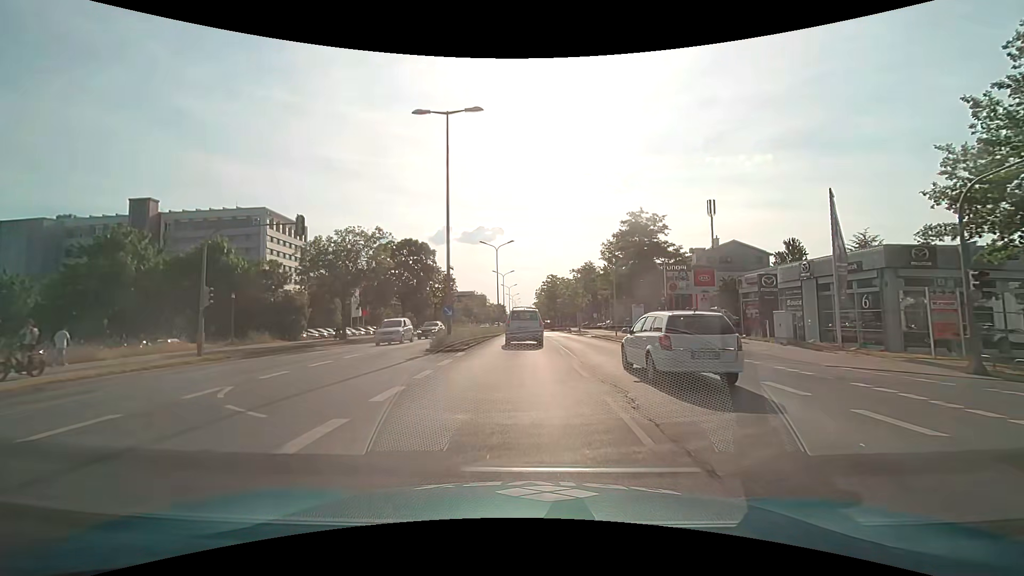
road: primary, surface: asphalt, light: Day
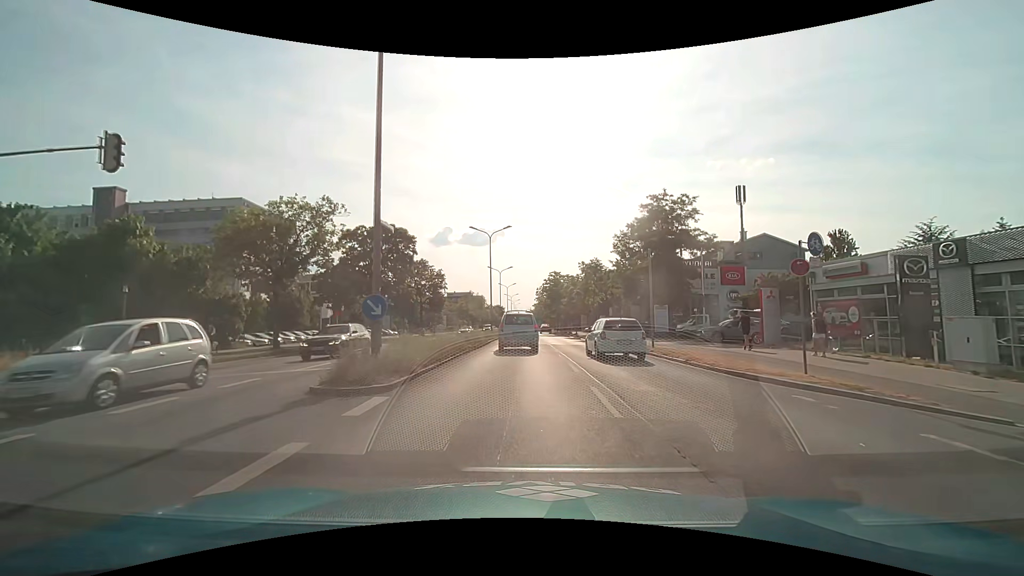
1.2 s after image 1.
(0.0, +10.3) m; 0°
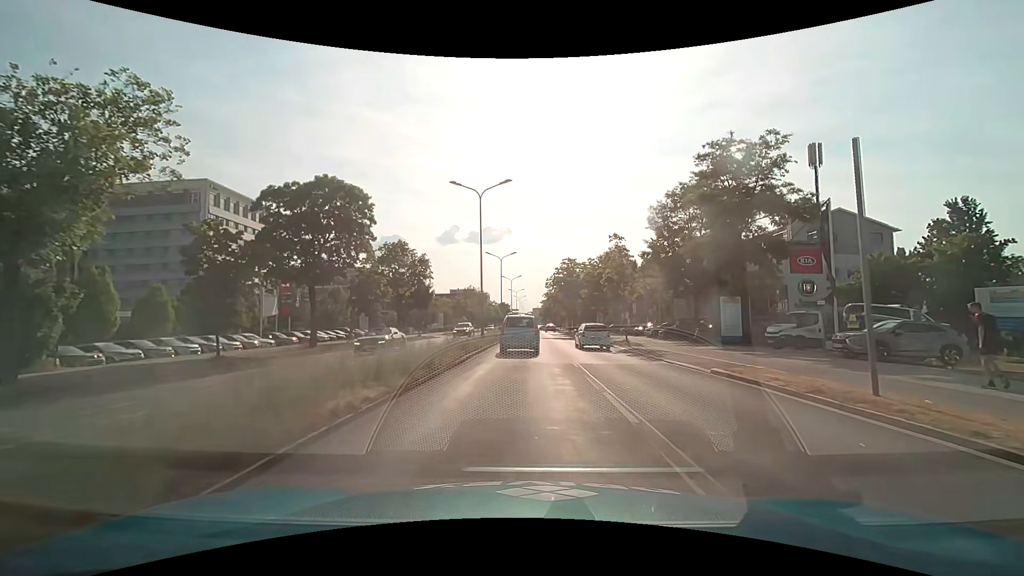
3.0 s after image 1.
(-0.1, +15.2) m; -1°
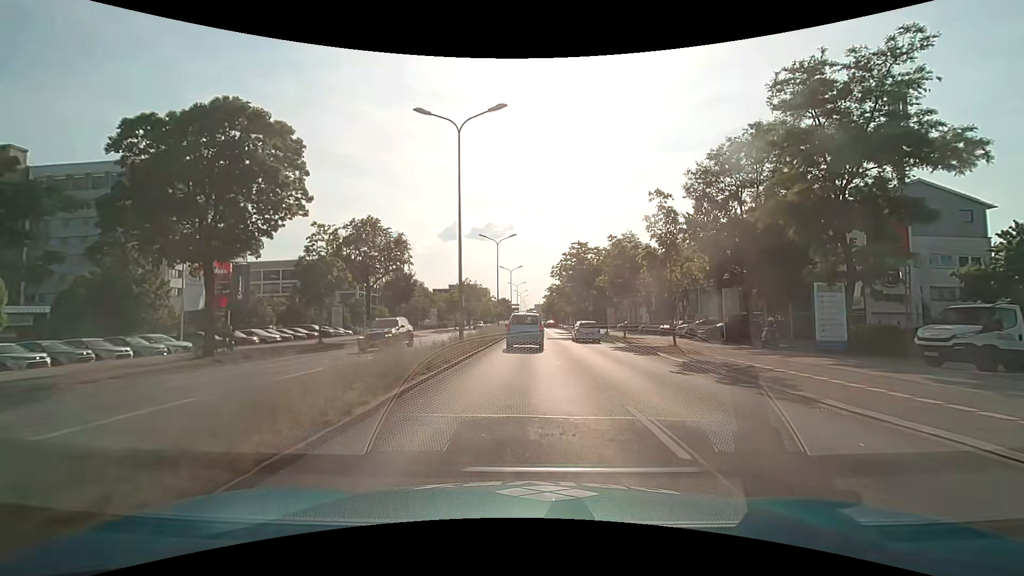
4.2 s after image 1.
(0.0, +10.8) m; 0°
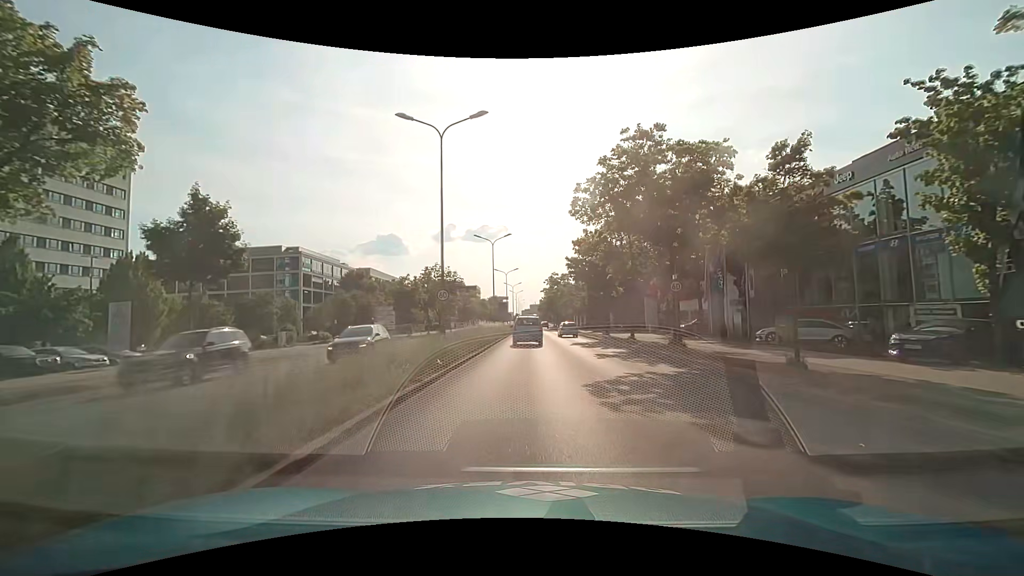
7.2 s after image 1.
(+0.3, +32.0) m; +1°
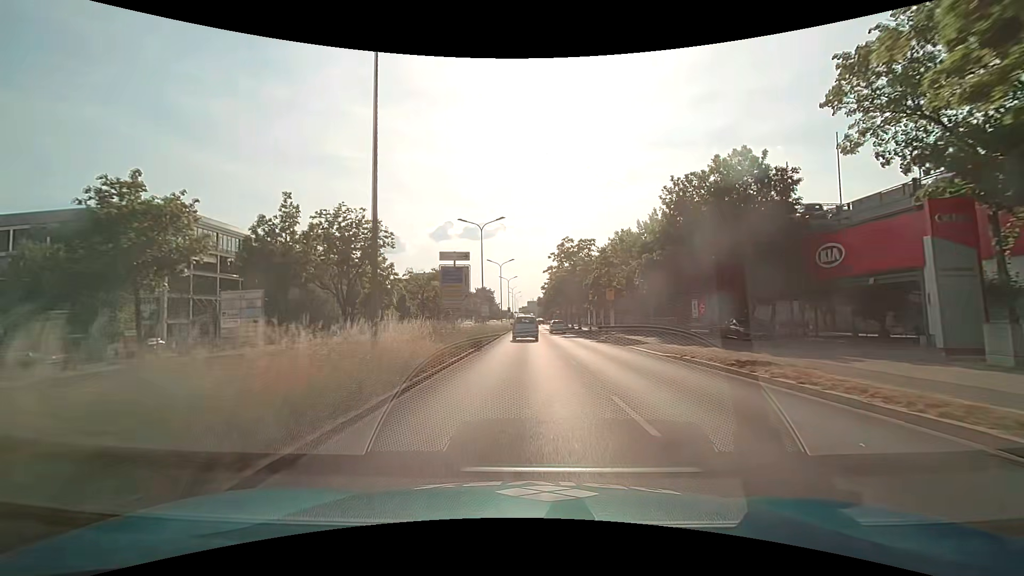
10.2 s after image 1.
(+0.1, +39.9) m; 0°
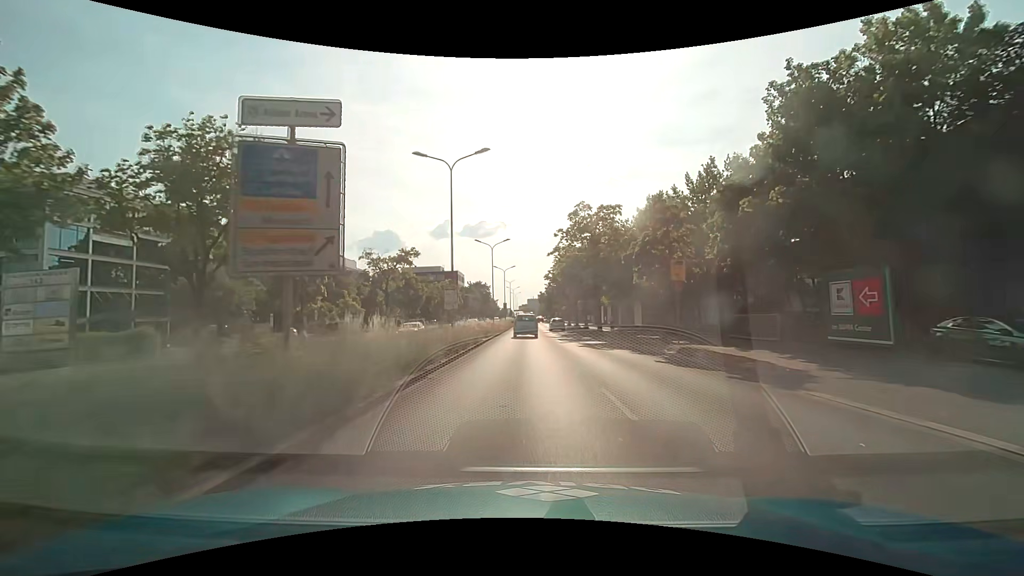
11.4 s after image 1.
(0.0, +17.3) m; 0°
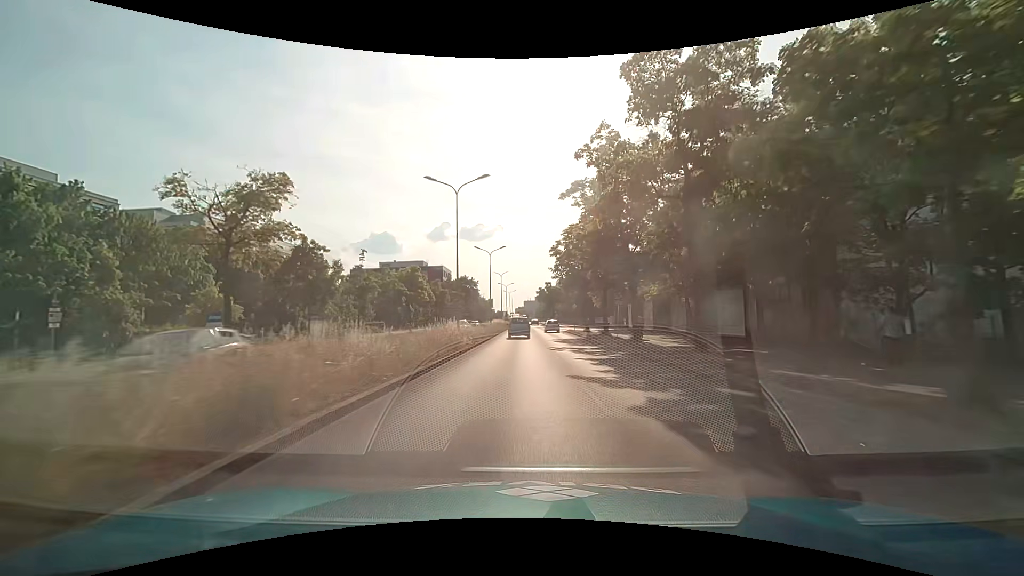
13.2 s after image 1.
(-0.1, +26.5) m; 0°
(0, +10) (0, +20) (0, +30) (0, +40) (0, +50) (0, +60) (0, +70) (-1, +80) (-1, +90) (-1, +100) m
